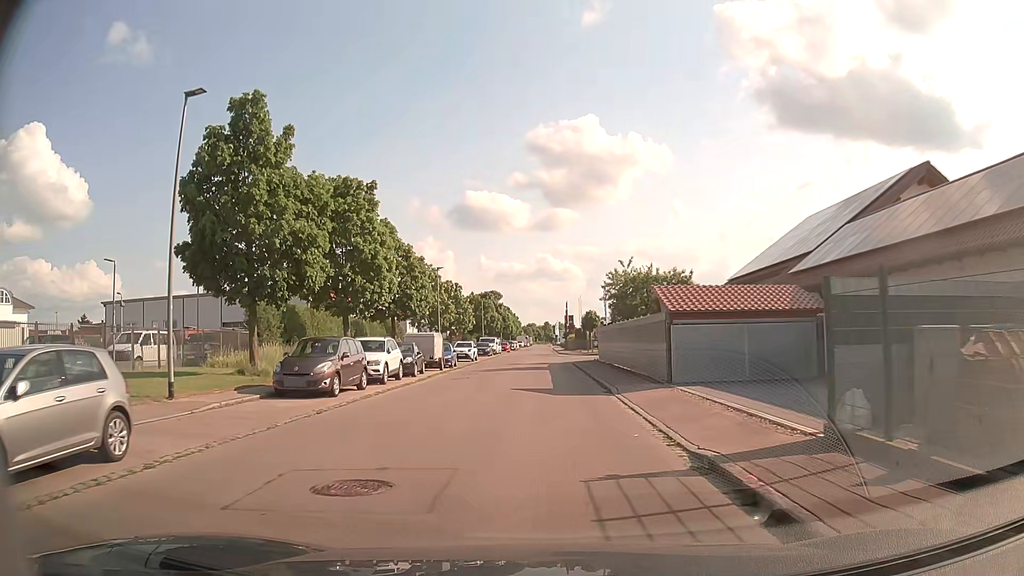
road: residential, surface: asphalt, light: Day
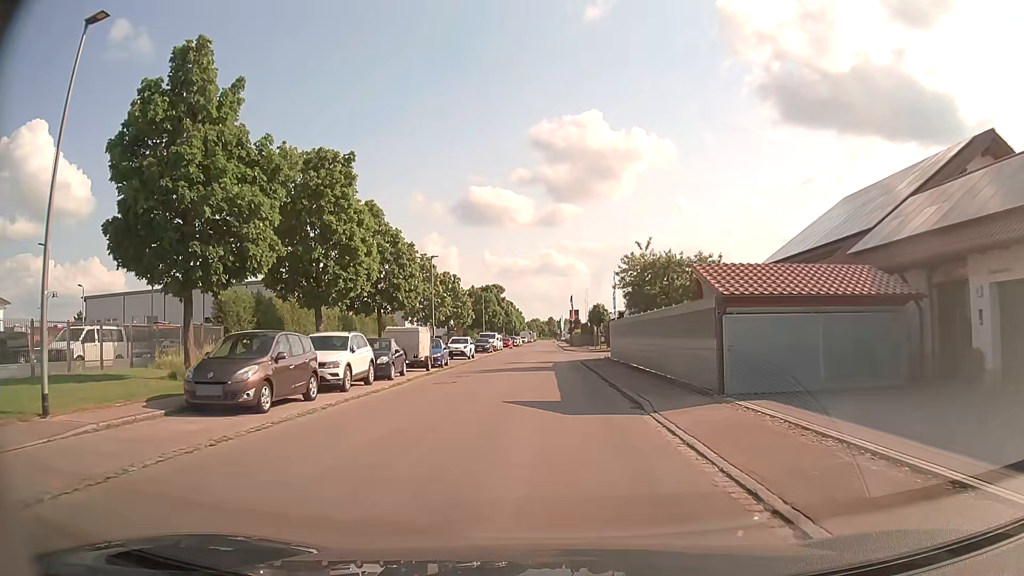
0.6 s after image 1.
(0.0, +5.1) m; -1°
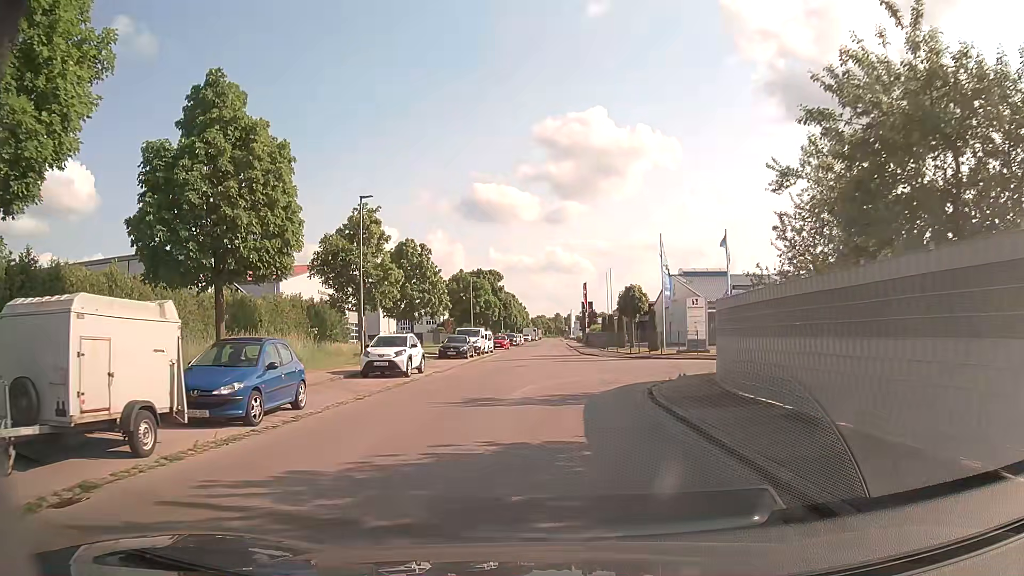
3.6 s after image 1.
(-0.1, +22.2) m; 0°
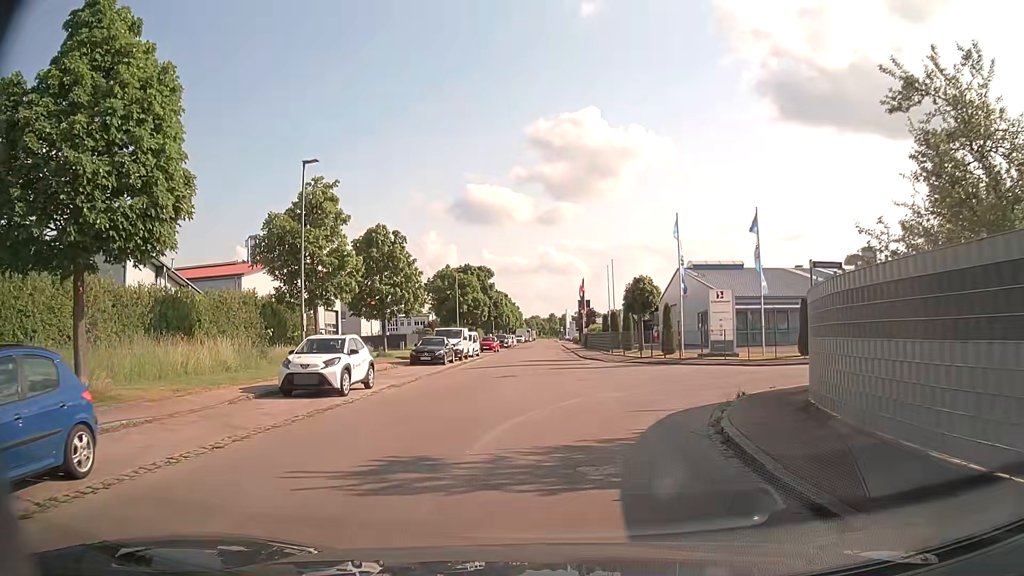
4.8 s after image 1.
(0.0, +6.9) m; 0°
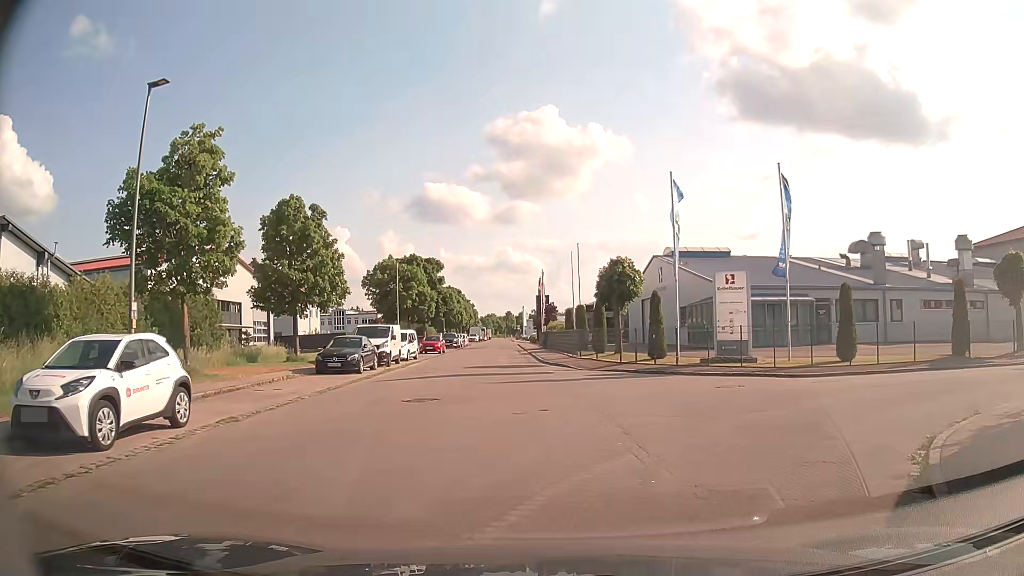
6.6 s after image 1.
(+0.2, +8.5) m; +3°
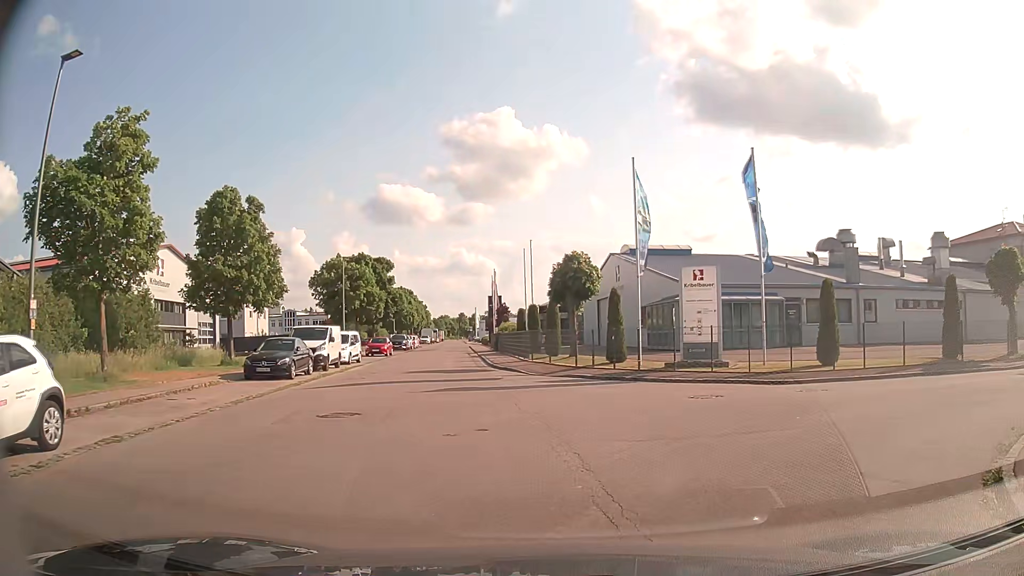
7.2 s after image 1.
(+0.1, +2.3) m; +4°
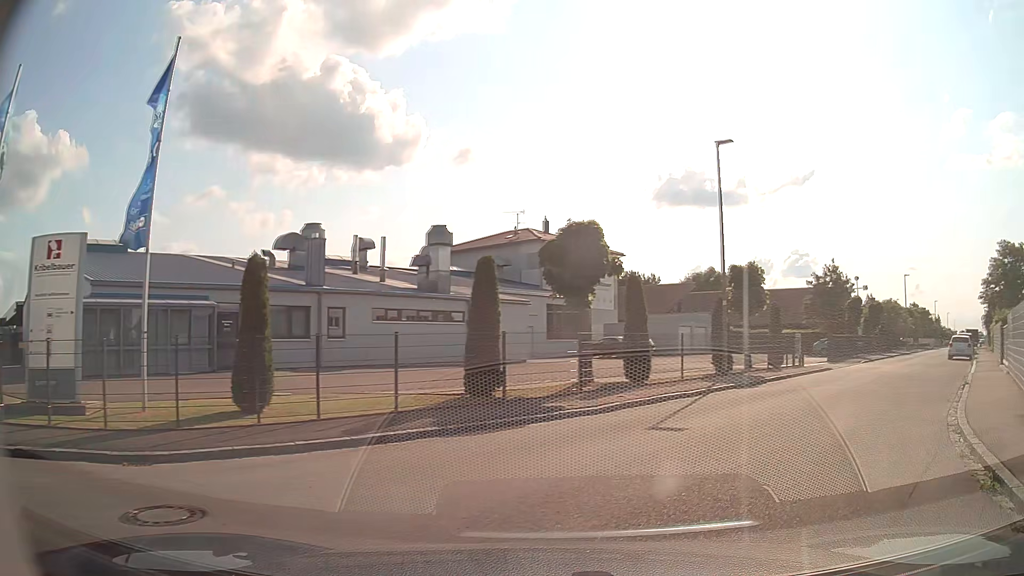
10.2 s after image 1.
(+3.3, +9.1) m; +45°
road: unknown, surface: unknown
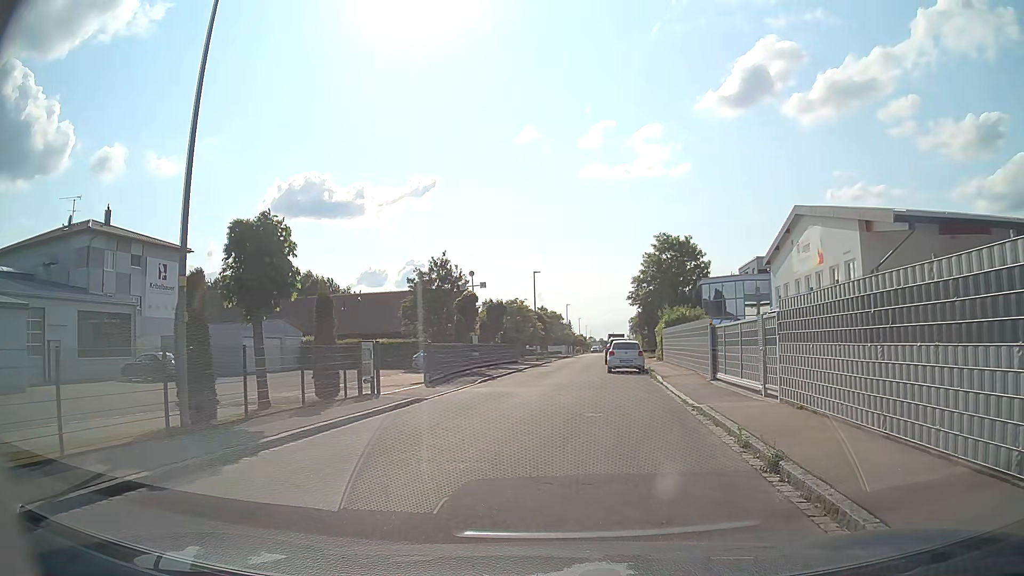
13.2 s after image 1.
(+4.5, +10.9) m; +33°
